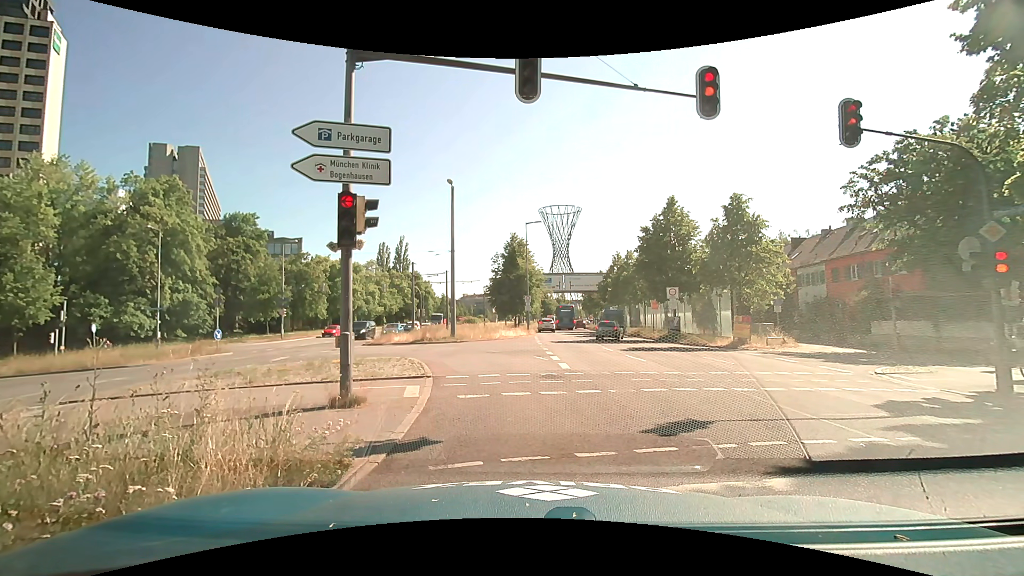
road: primary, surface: asphalt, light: Day
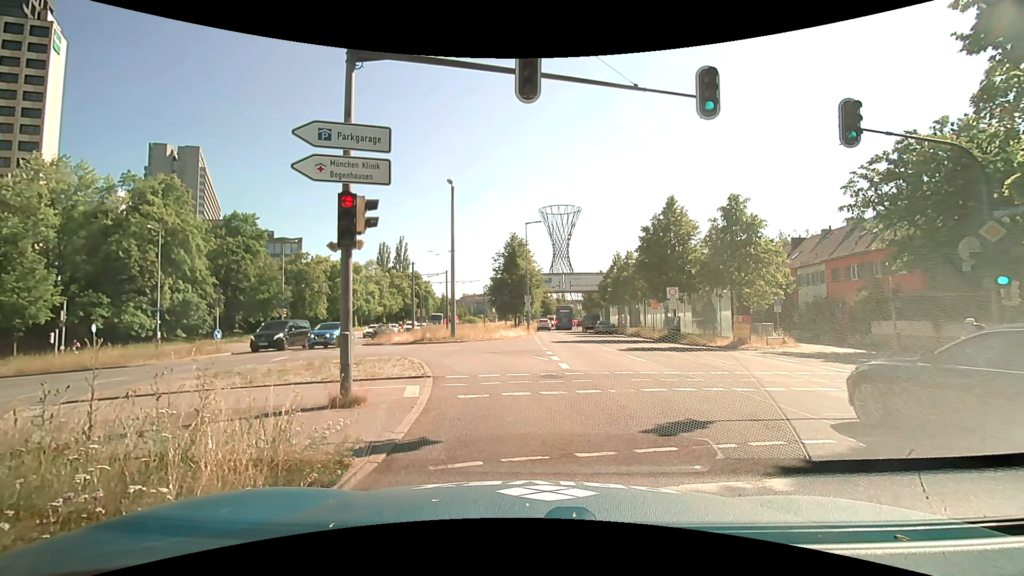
(0.0, 0.0) m; 0°
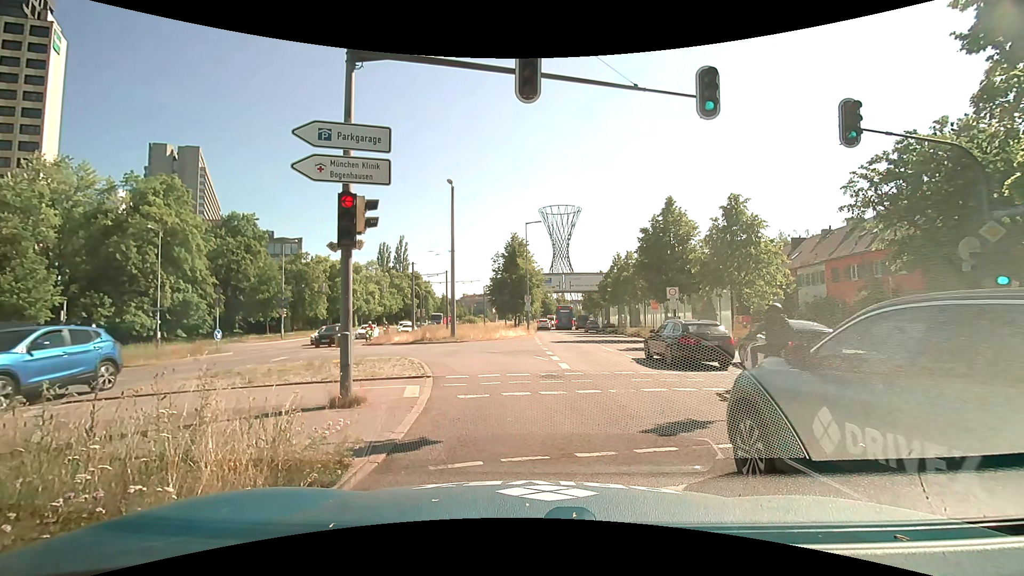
(0.0, 0.0) m; 0°
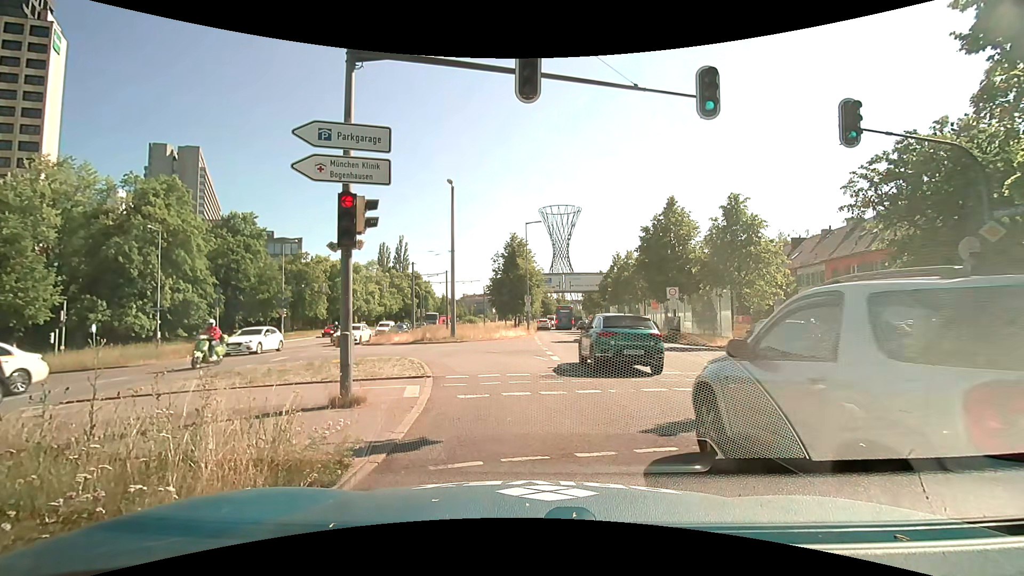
(0.0, 0.0) m; 0°
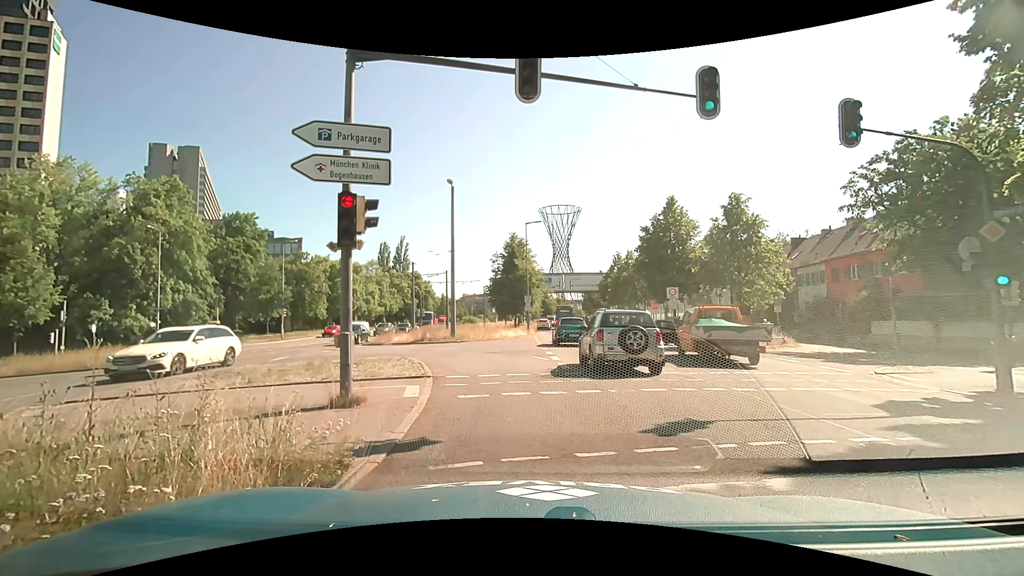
(0.0, 0.0) m; 0°
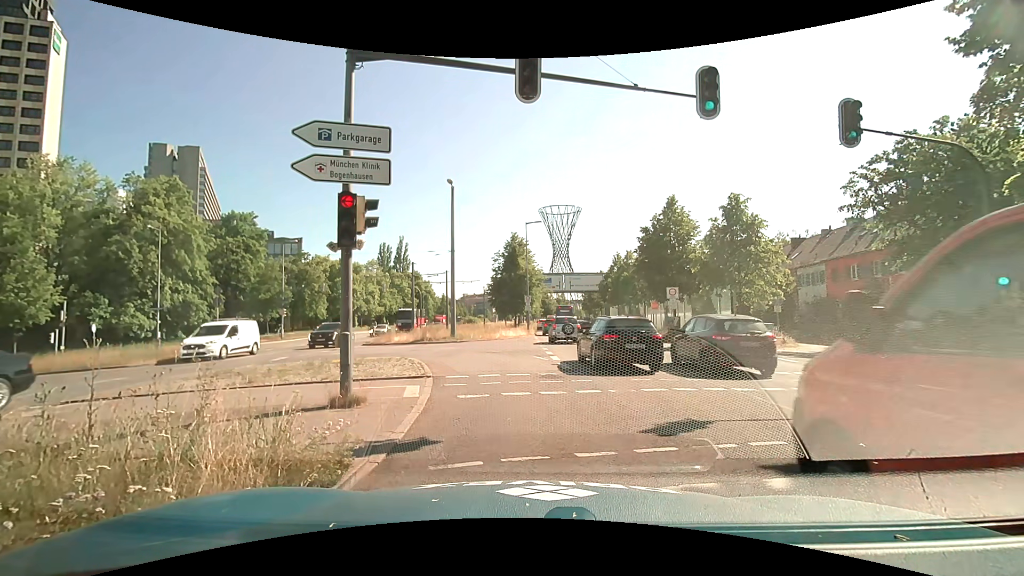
(0.0, 0.0) m; 0°
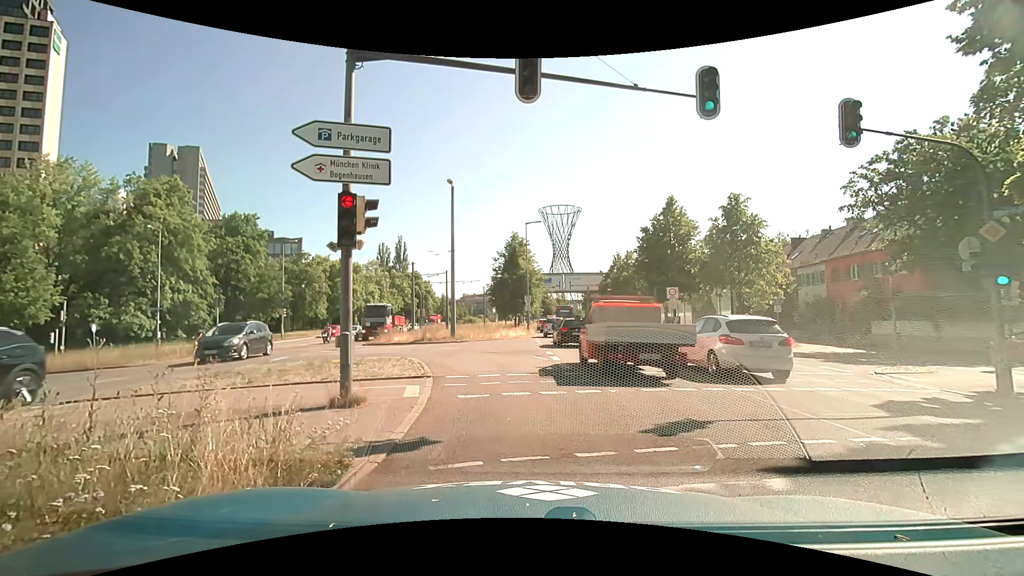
(0.0, 0.0) m; 0°
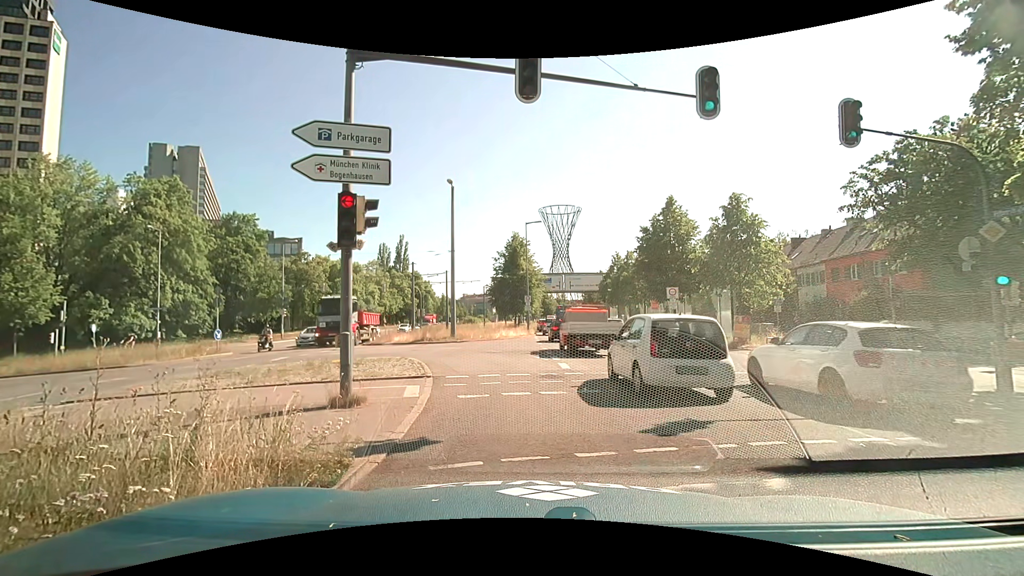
(0.0, 0.0) m; 0°
(0, +10) (-3, +20) (-9, +27) (-18, +33) (-28, +34) (-37, +32) (-47, +30) (-57, +28) (-67, +27) (-77, +25) m
